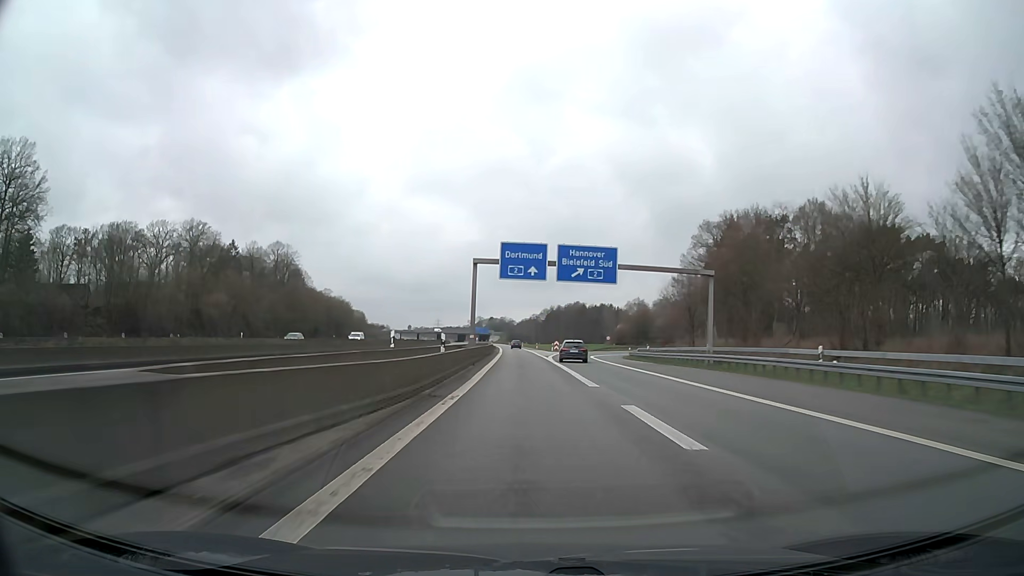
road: motorway_link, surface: asphalt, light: Day
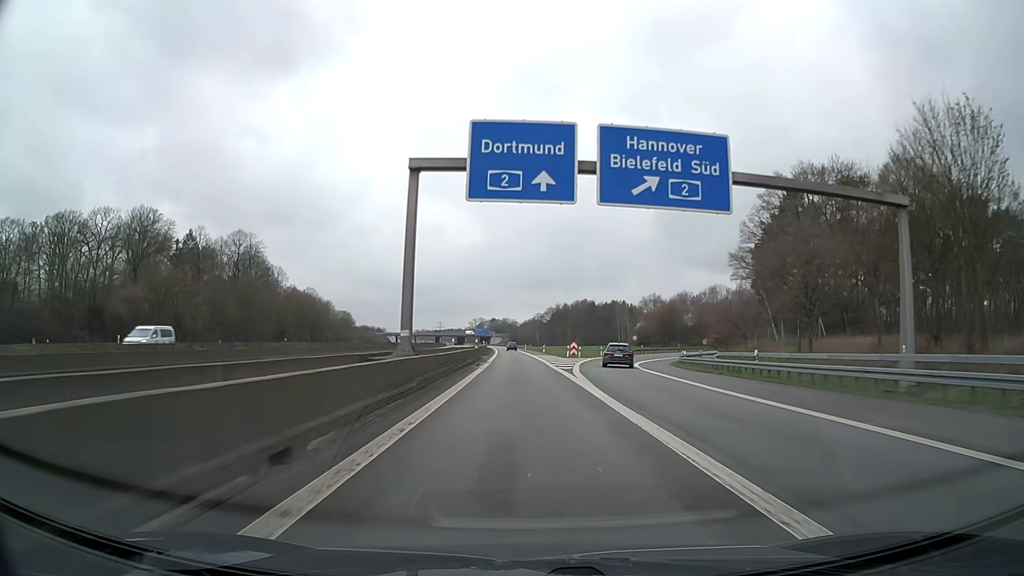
(0.0, +28.1) m; 0°
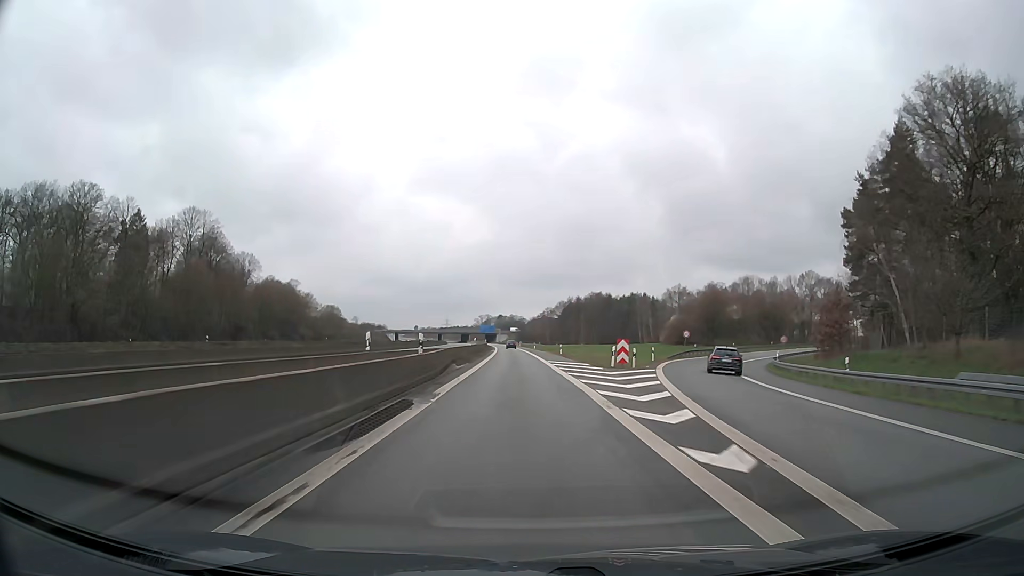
(-0.2, +28.6) m; 0°
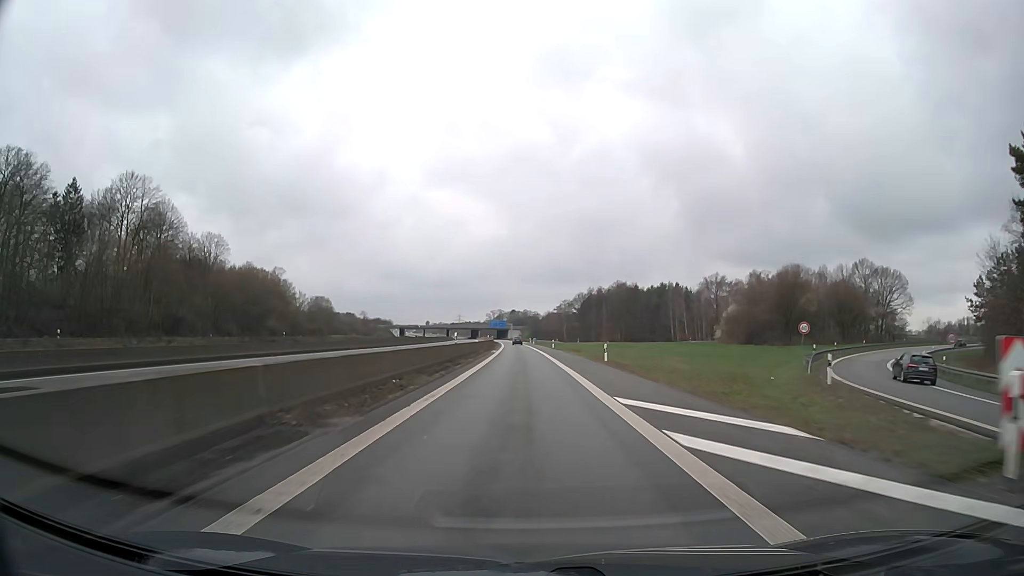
(-0.4, +29.0) m; -1°
(0, +10) (0, +20) (0, +30) (0, +40) (-1, +50) (-1, +60) (-1, +70) (-1, +80) (-1, +90) (-2, +100) m
